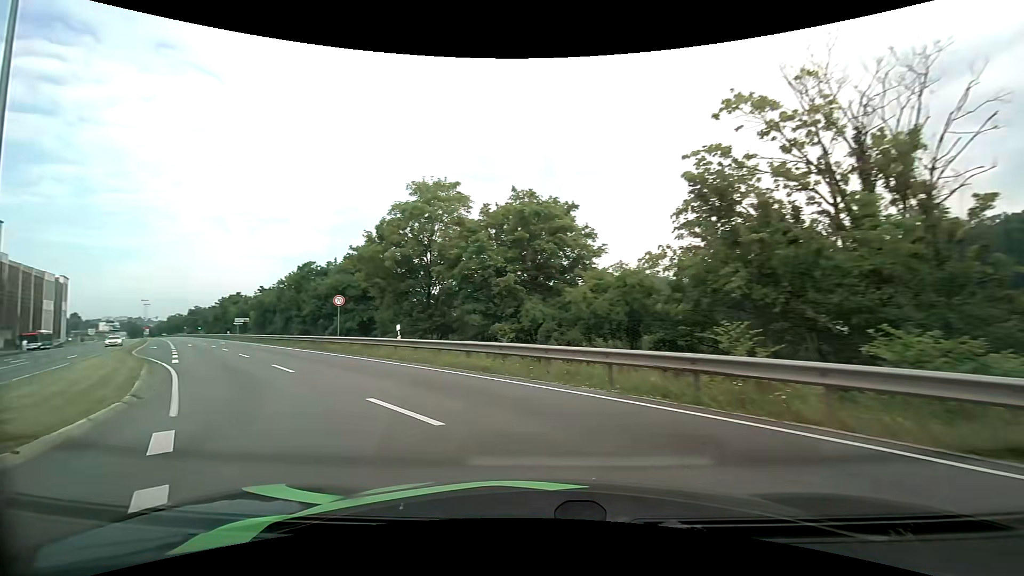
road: primary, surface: asphalt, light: Day
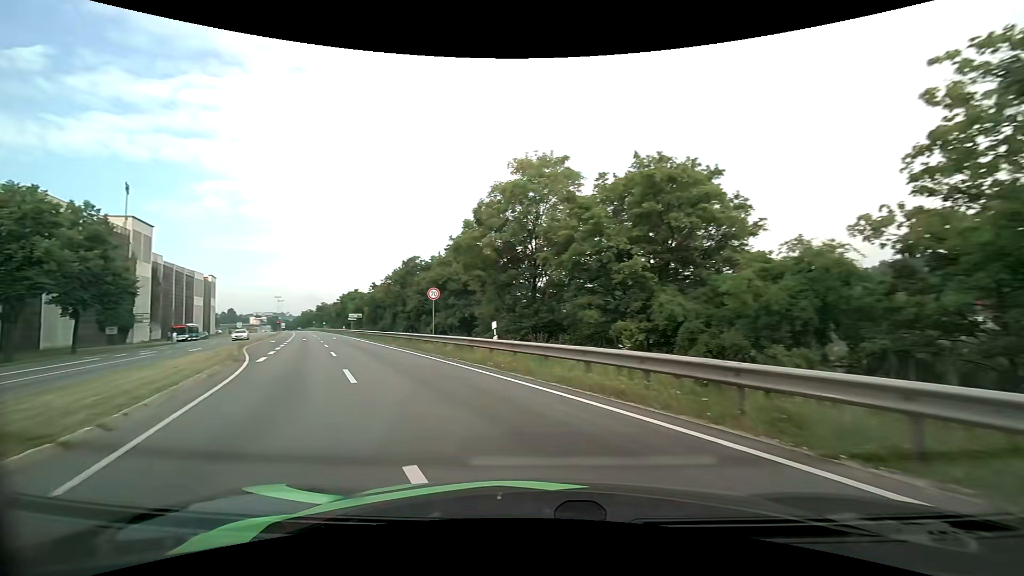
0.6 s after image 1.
(-0.6, +4.8) m; -13°
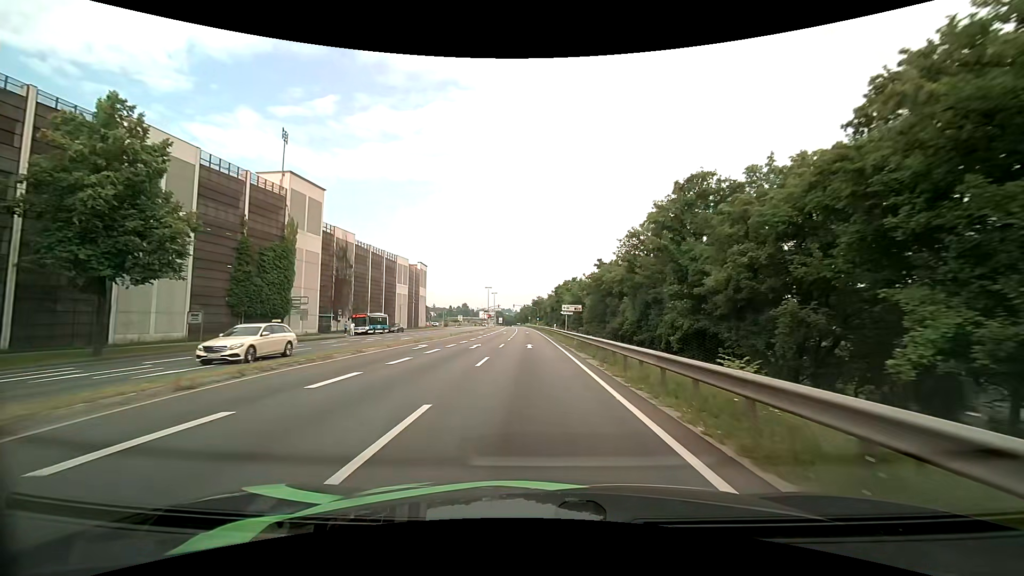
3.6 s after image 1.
(-10.5, +29.8) m; -26°
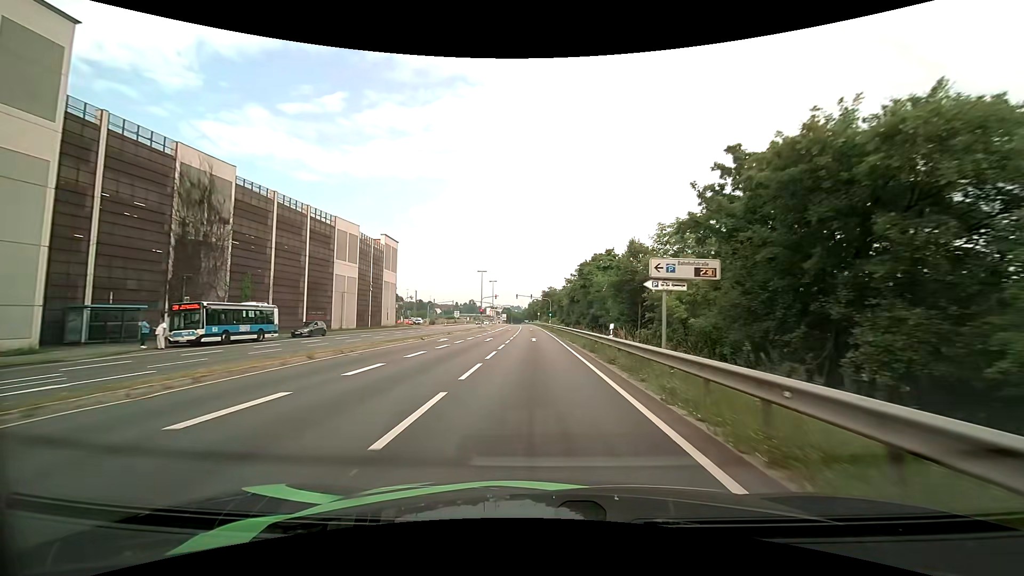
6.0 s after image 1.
(-0.6, +34.7) m; -1°
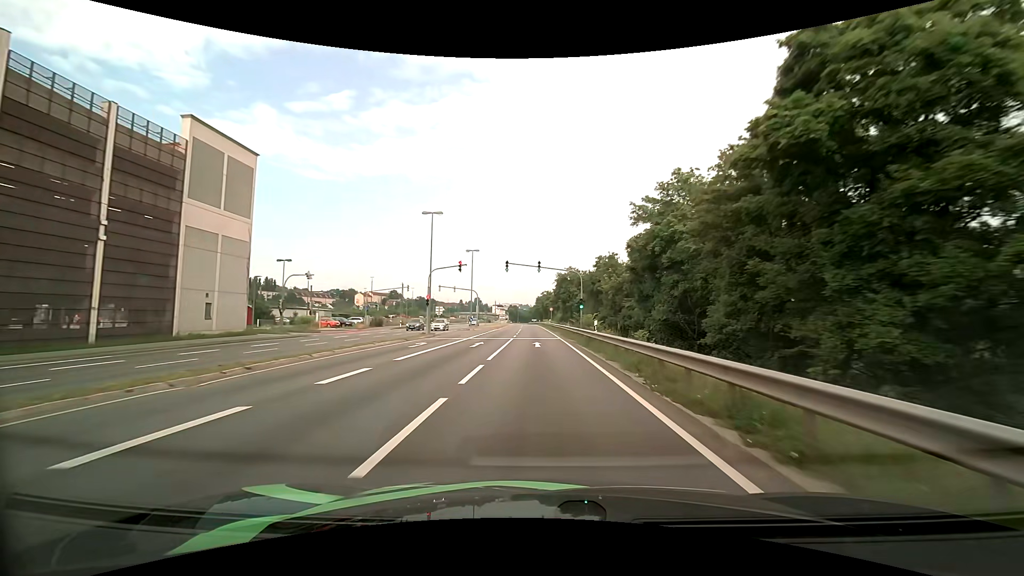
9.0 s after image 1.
(-0.4, +49.2) m; -1°
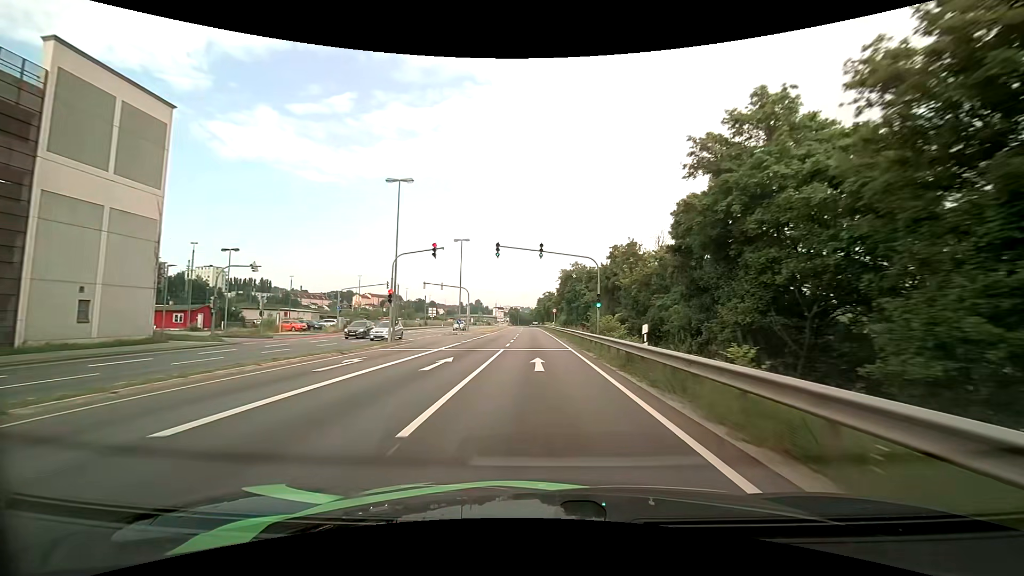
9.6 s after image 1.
(0.0, +10.6) m; 0°
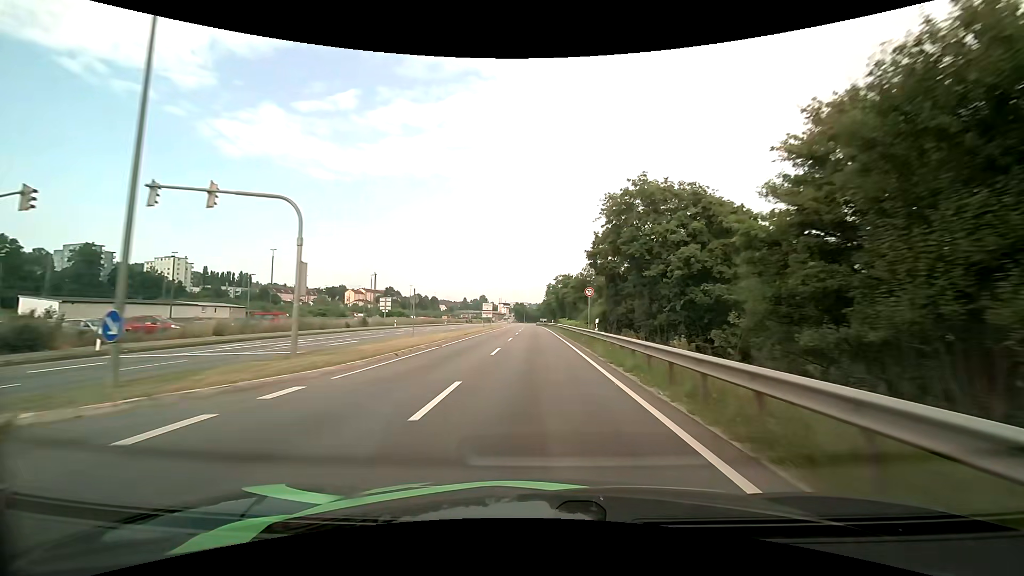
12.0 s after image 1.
(-0.4, +44.8) m; -1°
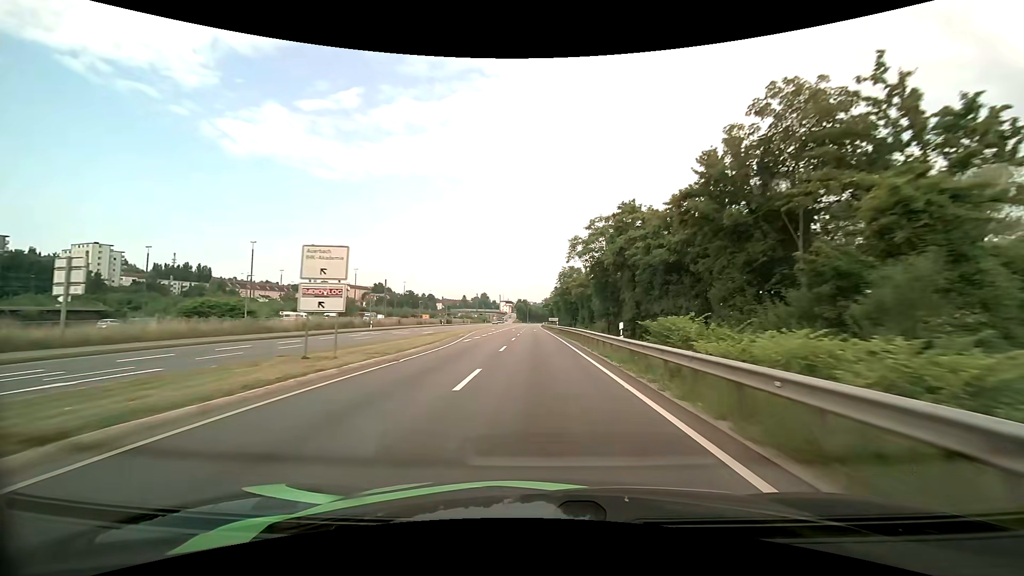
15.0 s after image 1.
(-0.5, +57.3) m; -1°
(0, +10) (0, +20) (0, +30) (0, +40) (0, +50) (0, +60) (0, +70) (-1, +80) (-1, +90) (-1, +100) m
